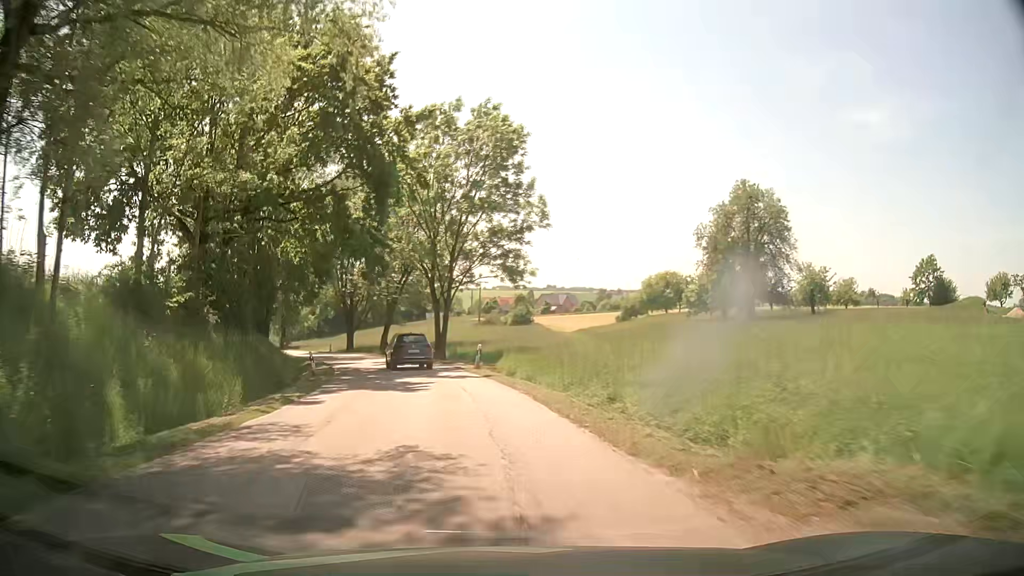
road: tertiary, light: Day
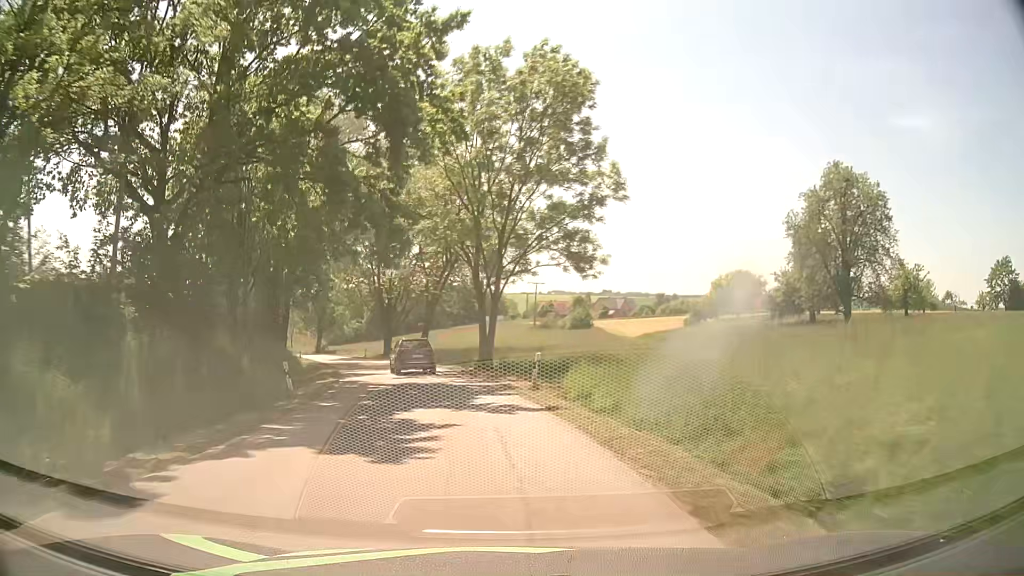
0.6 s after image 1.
(-0.4, +9.5) m; -5°
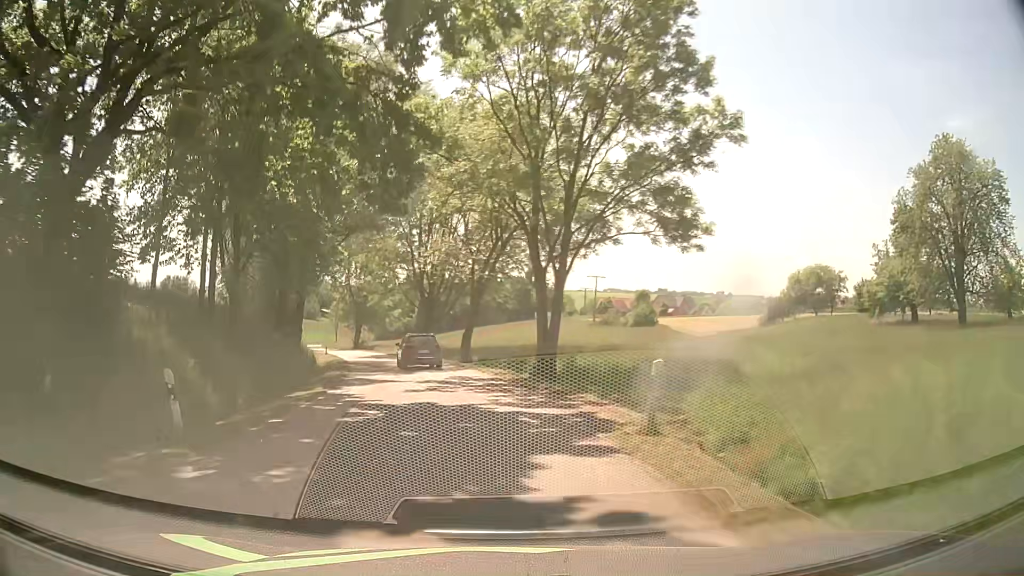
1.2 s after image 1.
(-0.4, +9.5) m; -5°
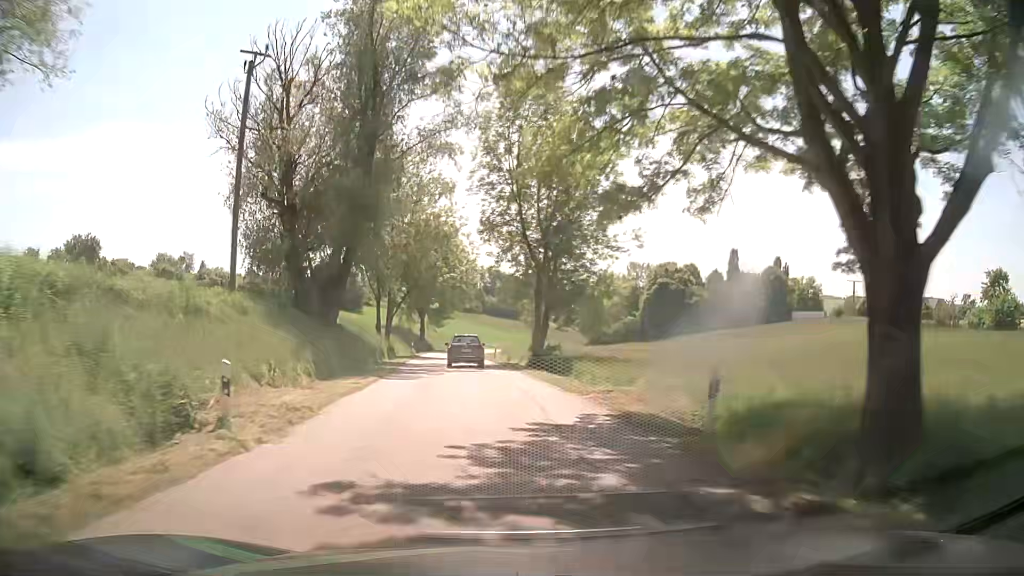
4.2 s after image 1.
(-8.7, +48.7) m; -20°
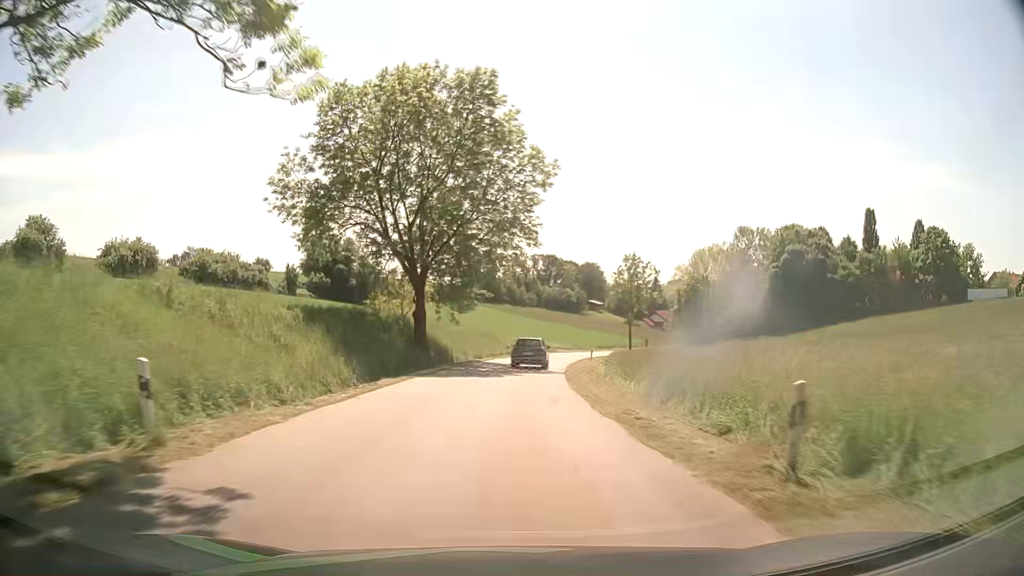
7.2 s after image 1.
(-2.6, +52.4) m; -4°
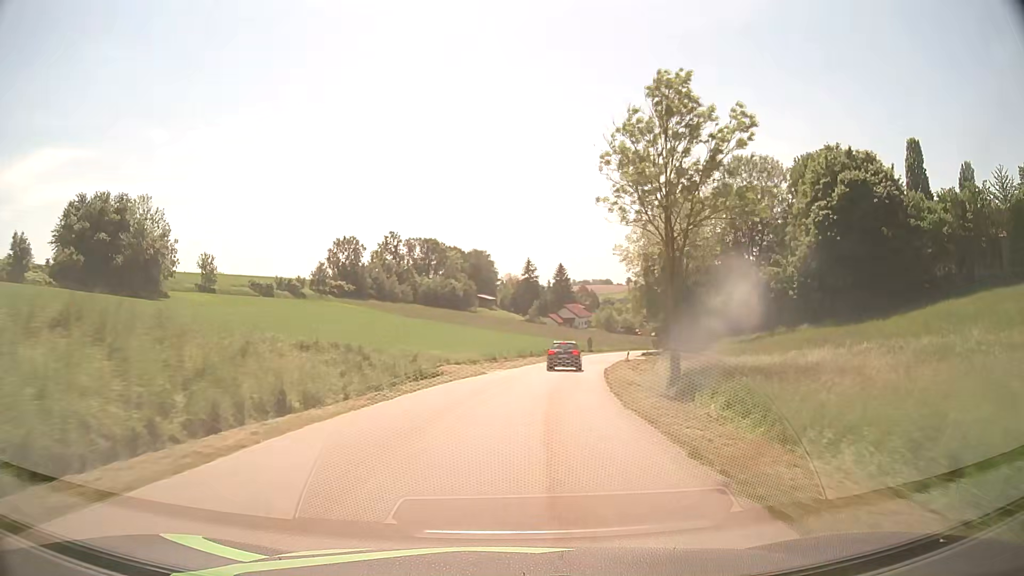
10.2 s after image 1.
(+3.7, +54.8) m; +9°
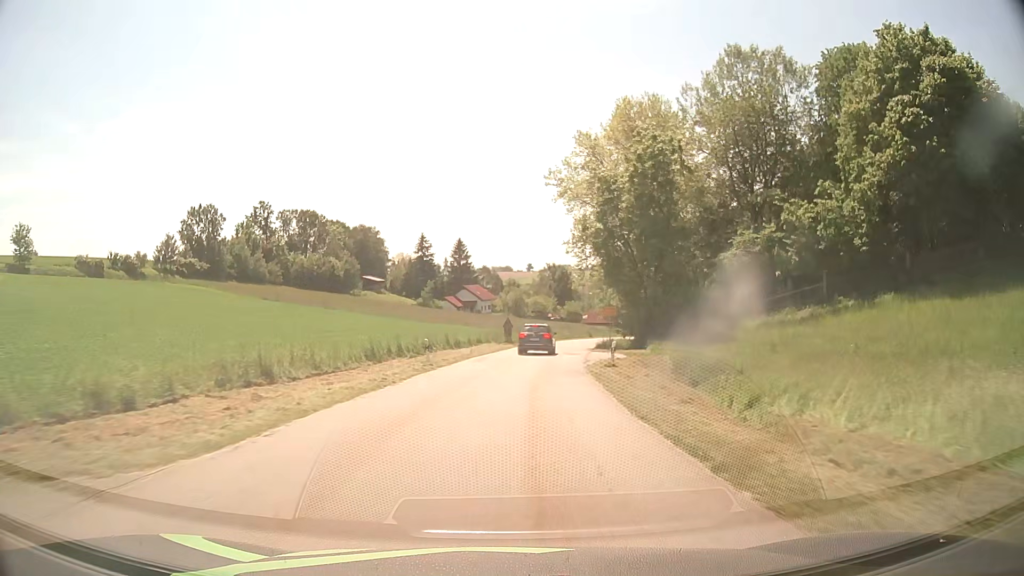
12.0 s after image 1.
(+2.7, +32.1) m; +9°
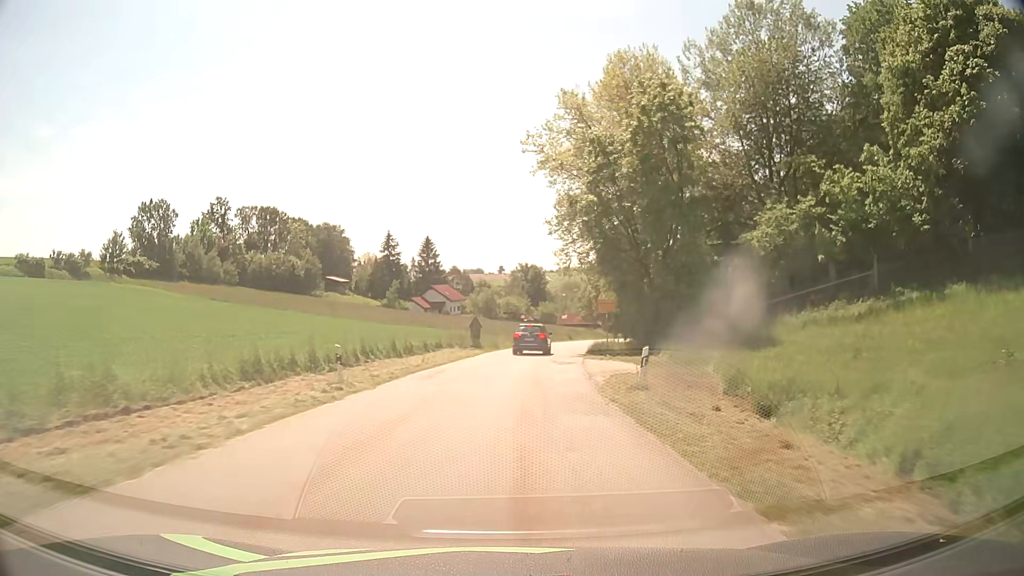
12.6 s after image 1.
(+0.2, +10.1) m; +2°
(0, +10) (+1, +20) (+1, +30) (+3, +40) (+4, +50) (+6, +60) (+9, +69) (+11, +79) (+14, +88) (+17, +98) m
